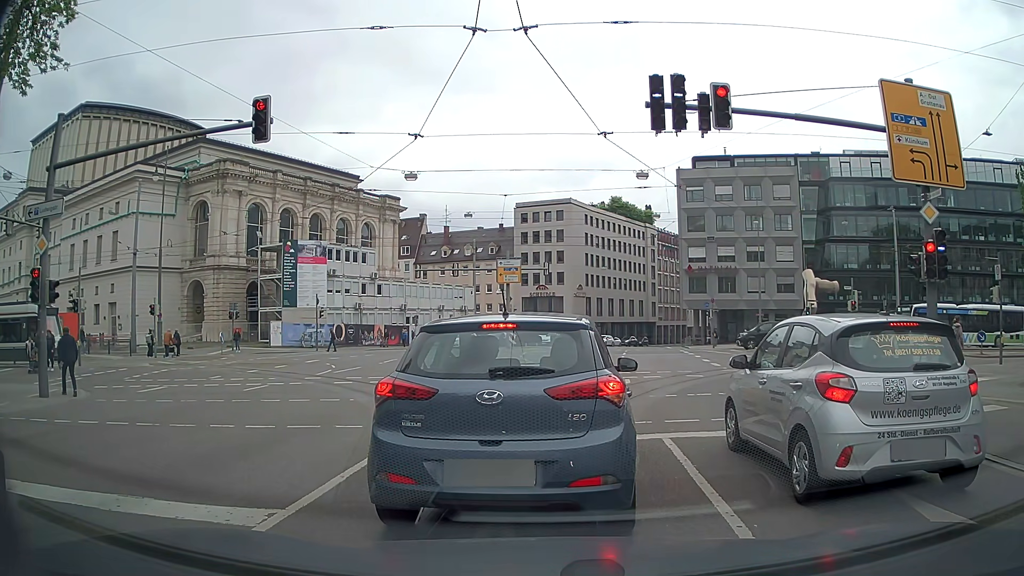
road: secondary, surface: asphalt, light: Day
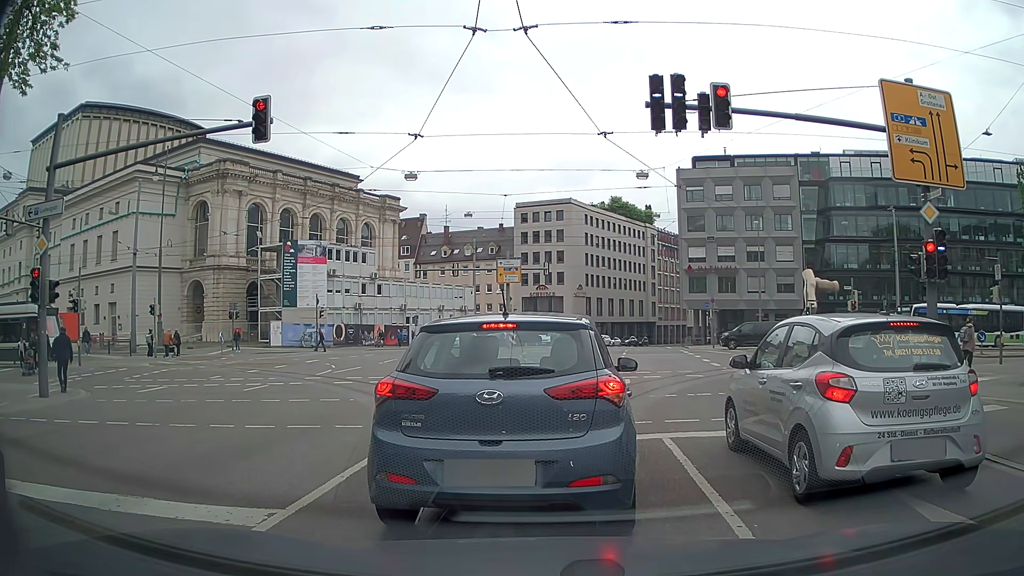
(0.0, 0.0) m; 0°
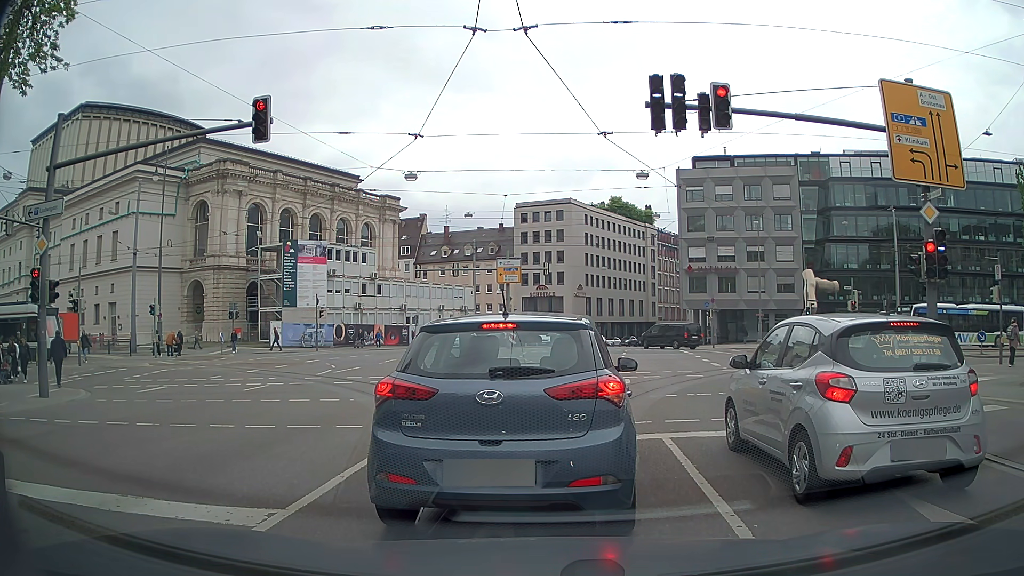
(0.0, 0.0) m; 0°
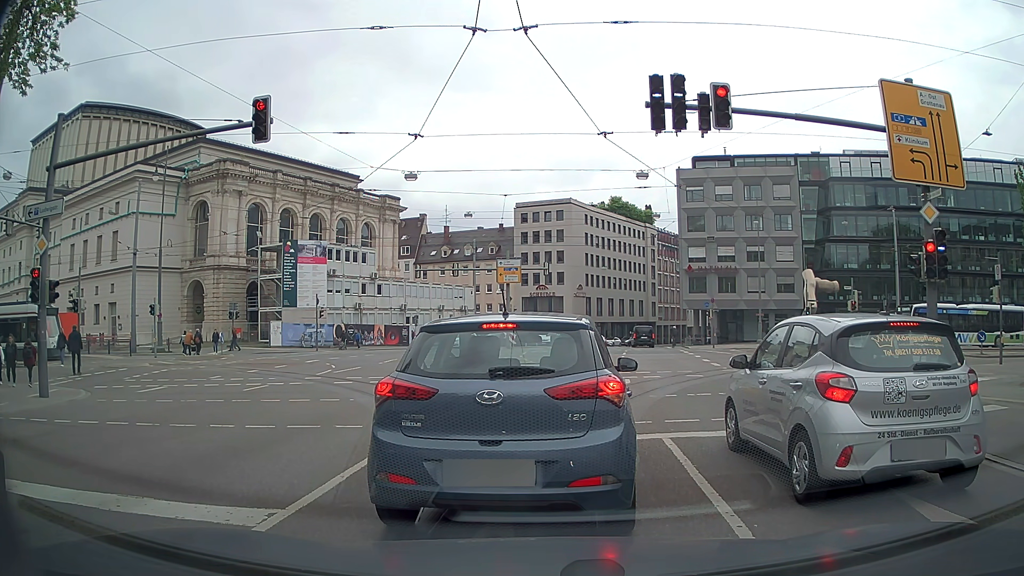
(0.0, 0.0) m; 0°
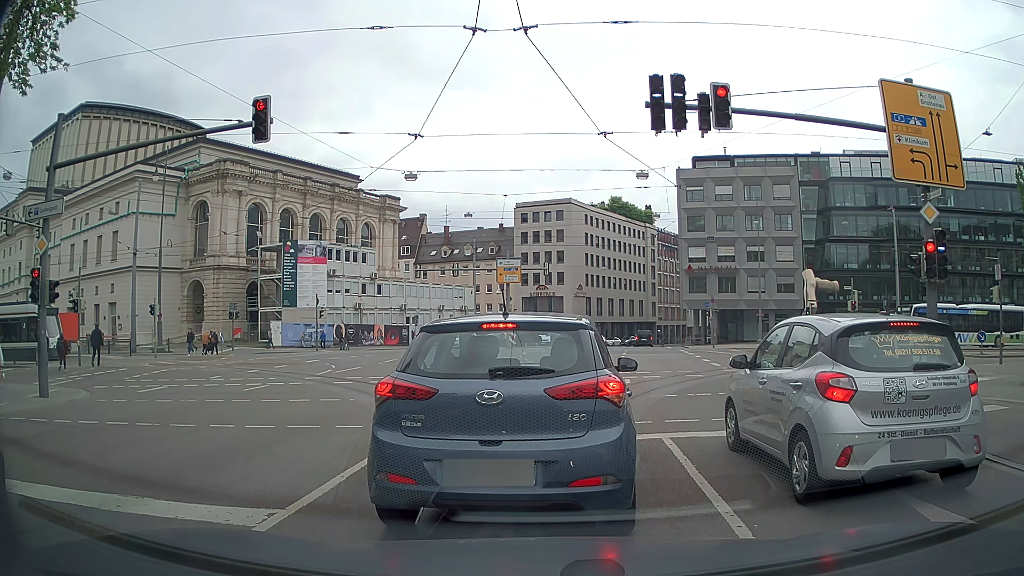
(0.0, 0.0) m; 0°
